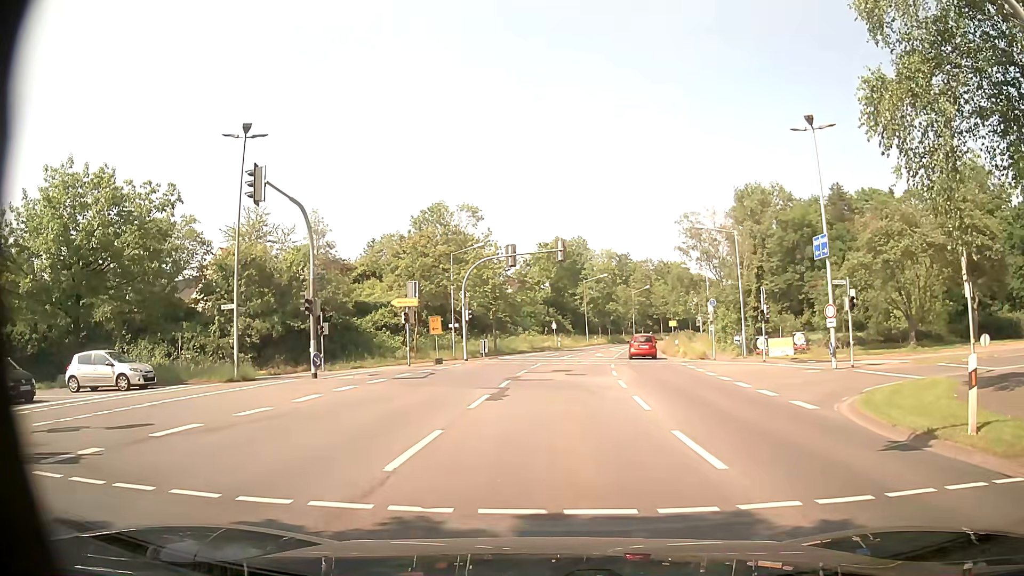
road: secondary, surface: asphalt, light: Day
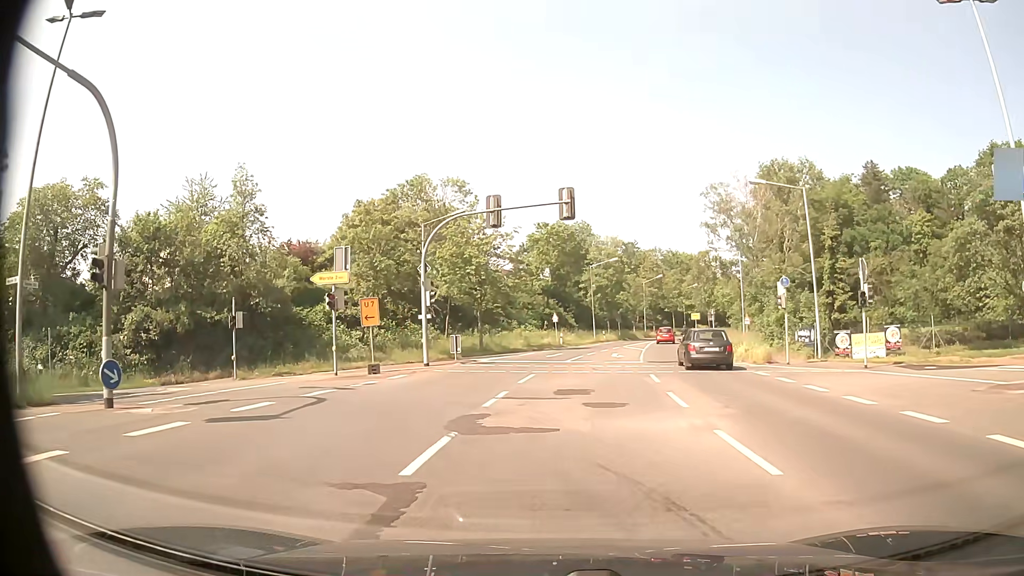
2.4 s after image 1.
(0.0, +13.5) m; +1°
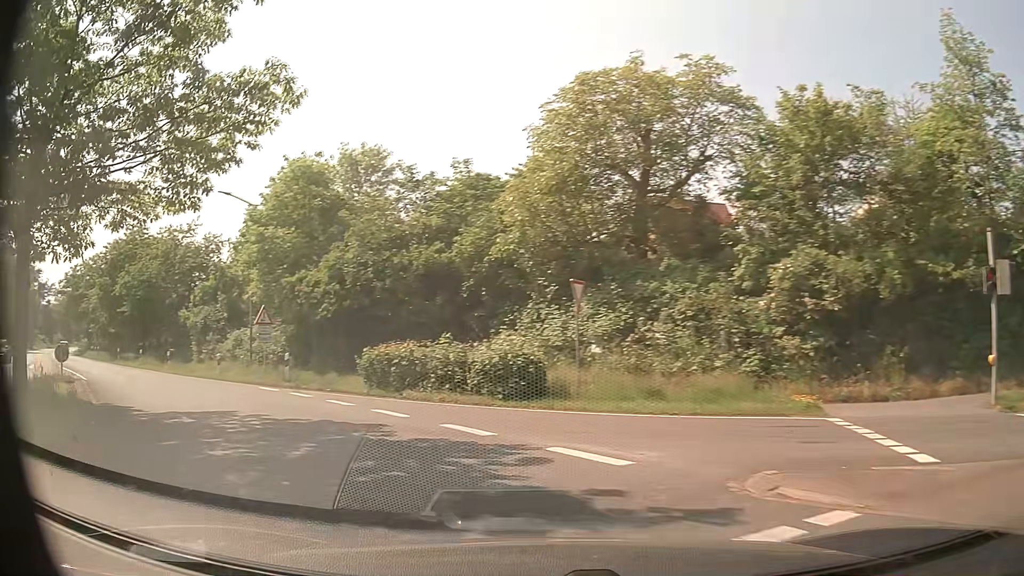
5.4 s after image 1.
(-6.8, +16.1) m; -62°
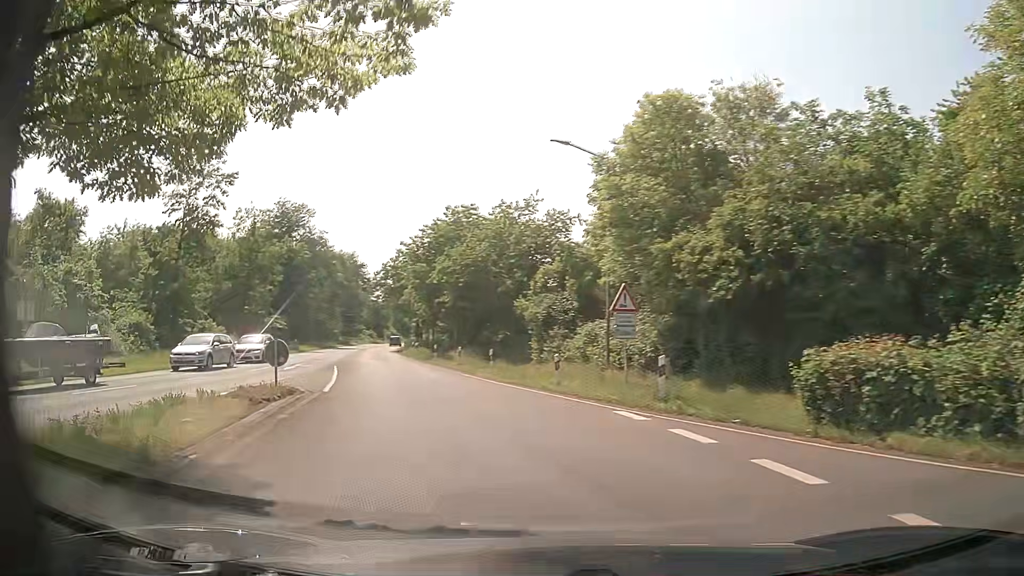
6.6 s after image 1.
(-2.7, +8.7) m; -32°
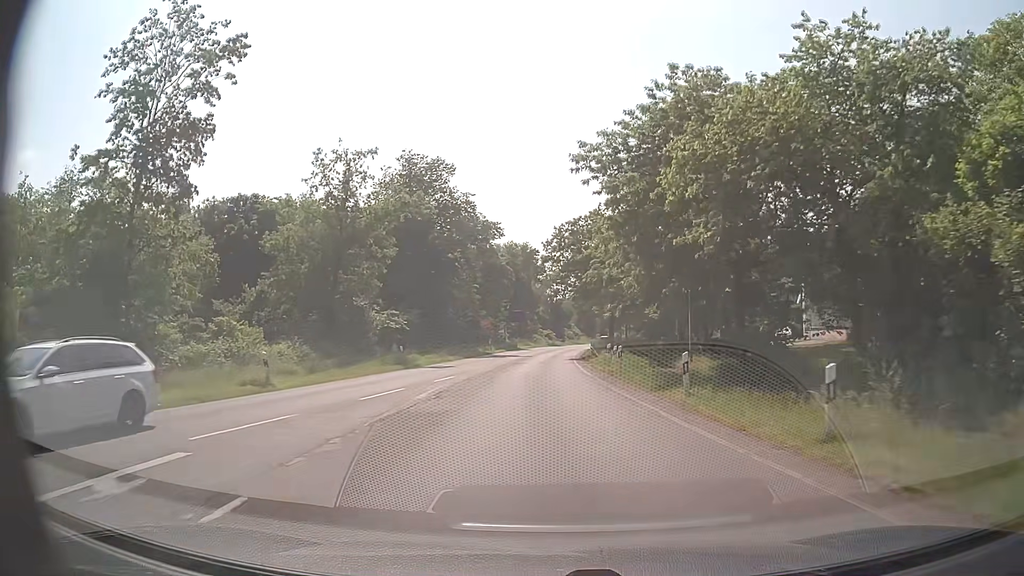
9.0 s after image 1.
(-5.1, +25.2) m; -16°
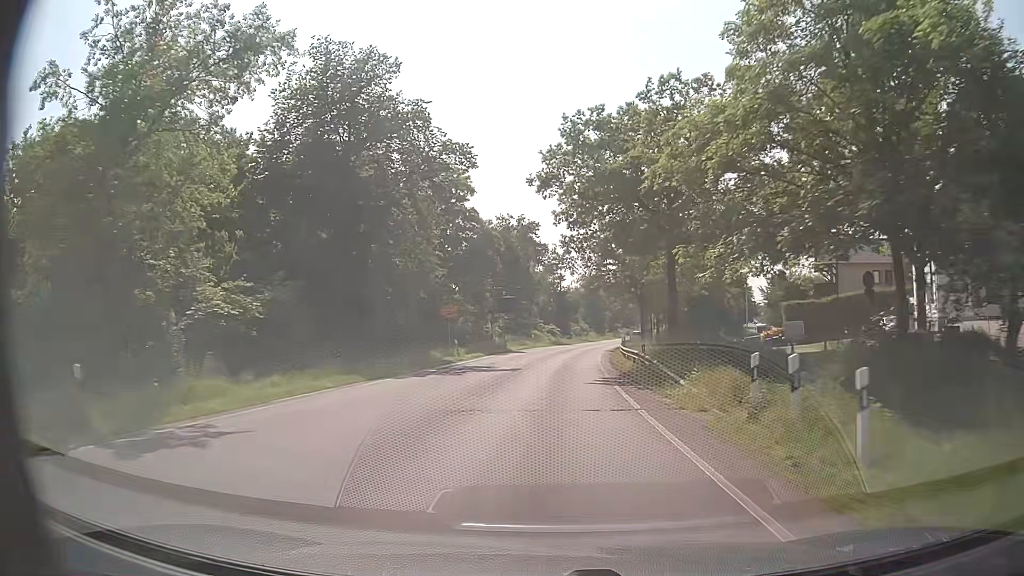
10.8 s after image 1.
(0.0, +25.5) m; 0°
